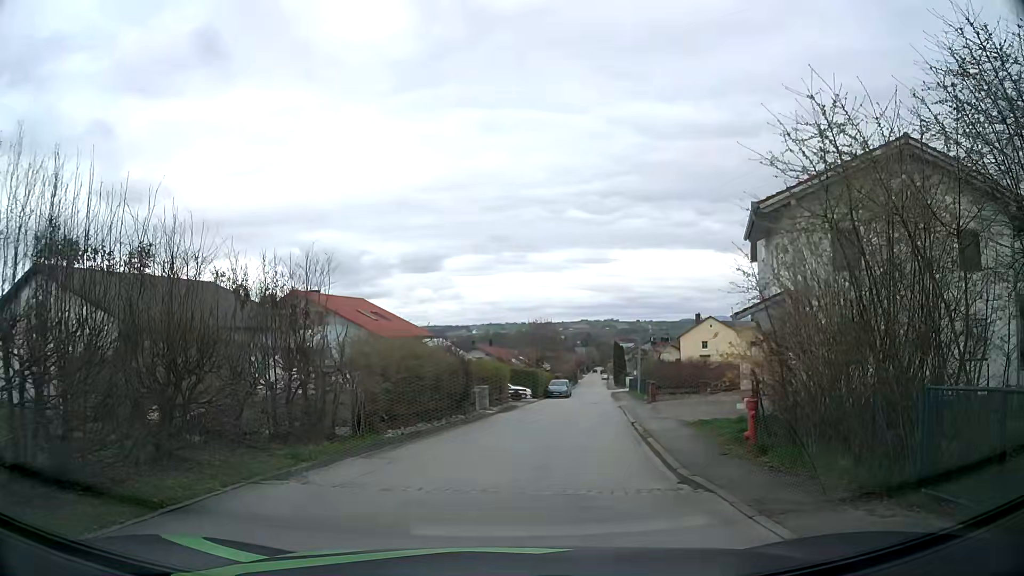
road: residential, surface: asphalt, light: Day
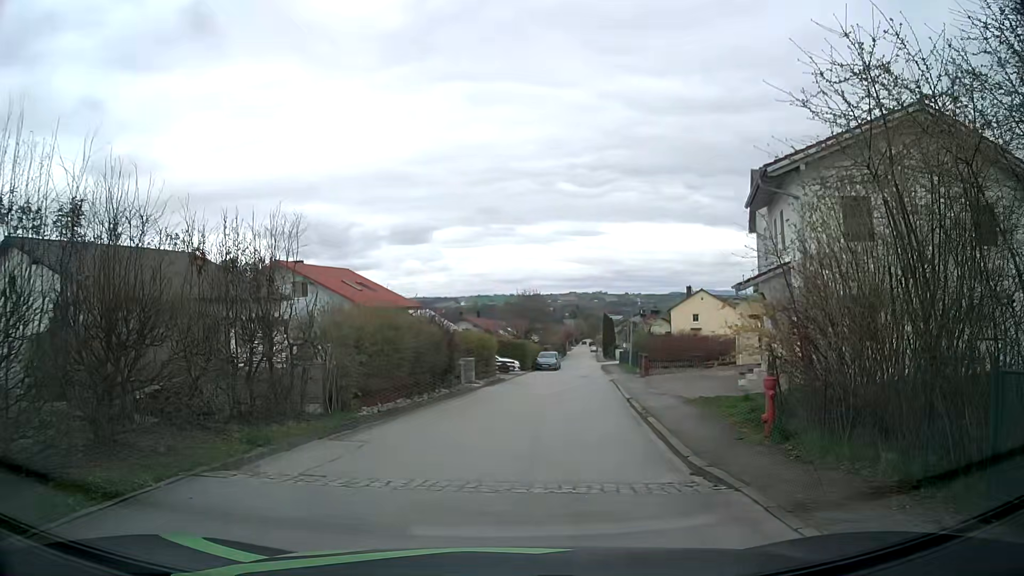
(0.0, +1.4) m; +2°
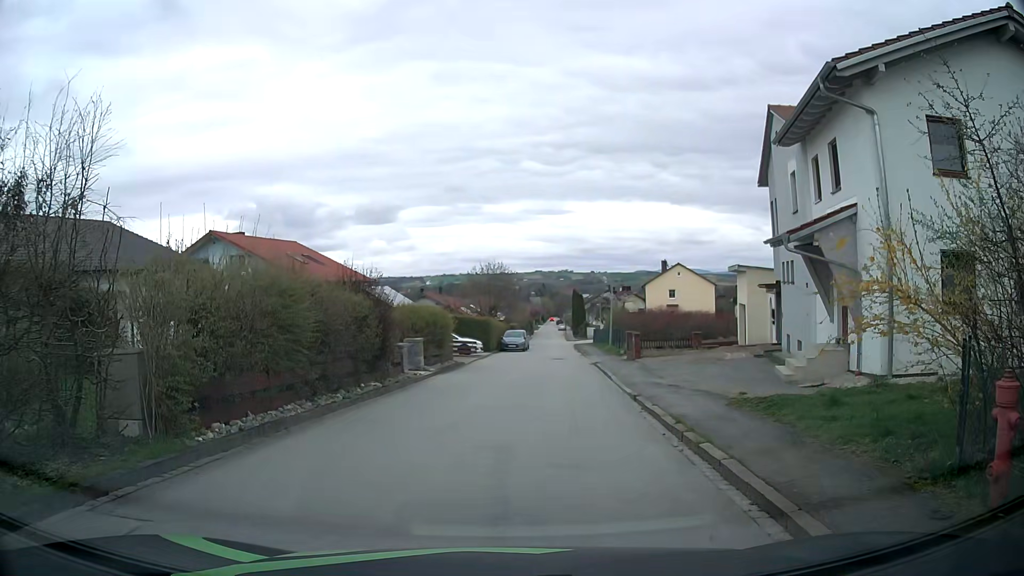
(+0.2, +6.0) m; +1°
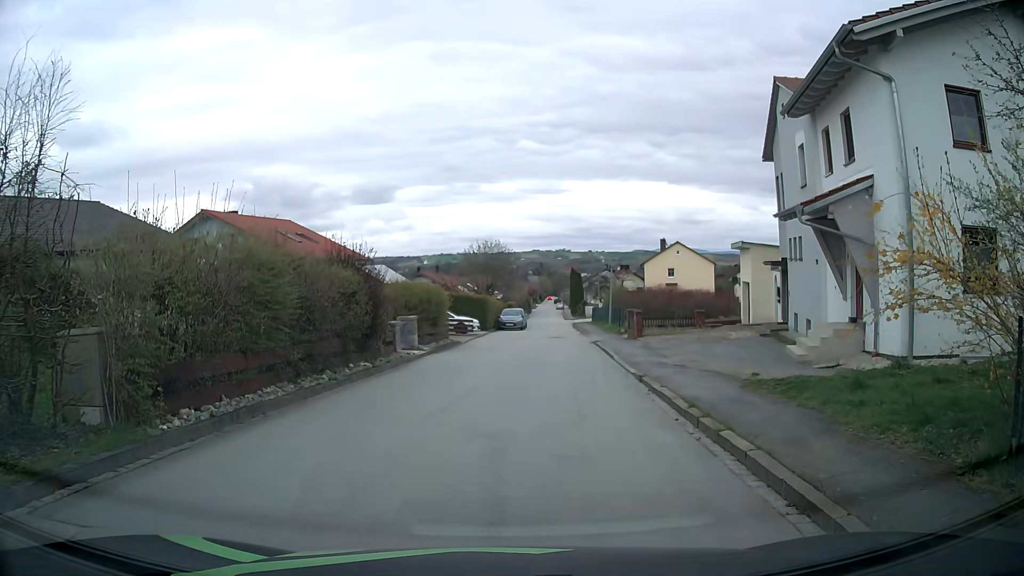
(0.0, +0.8) m; 0°
